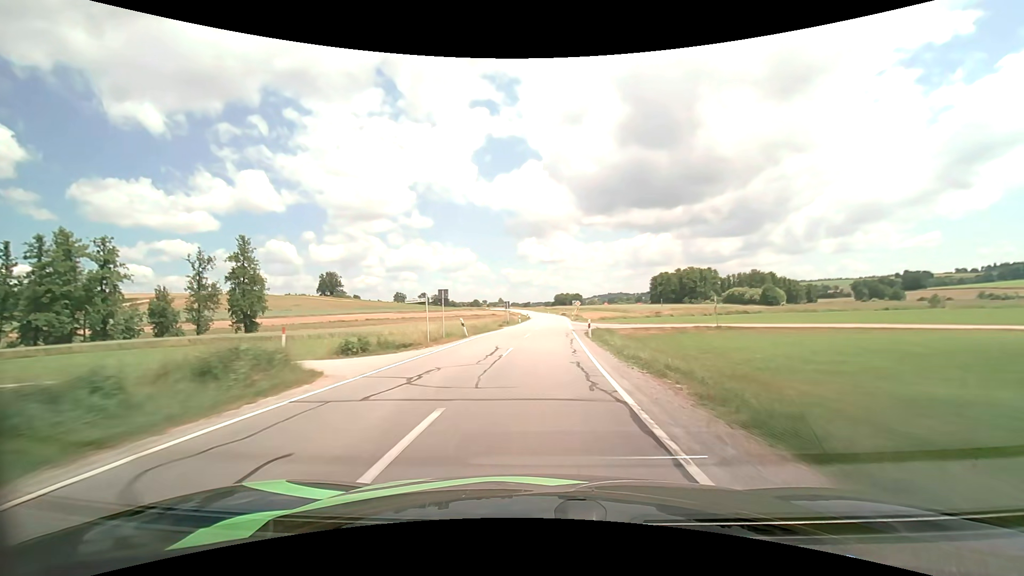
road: secondary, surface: asphalt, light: Day
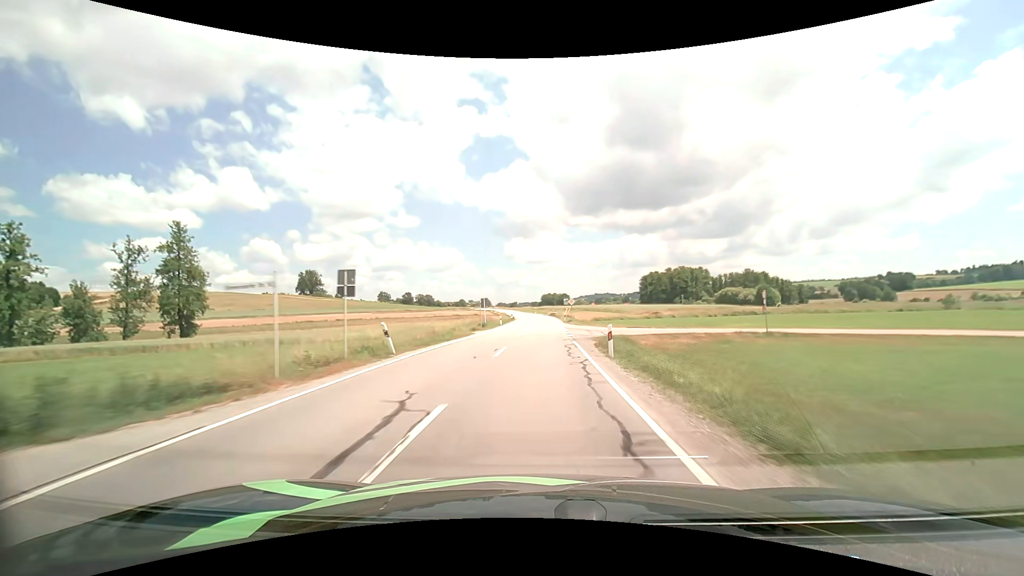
(+0.2, +12.1) m; +2°
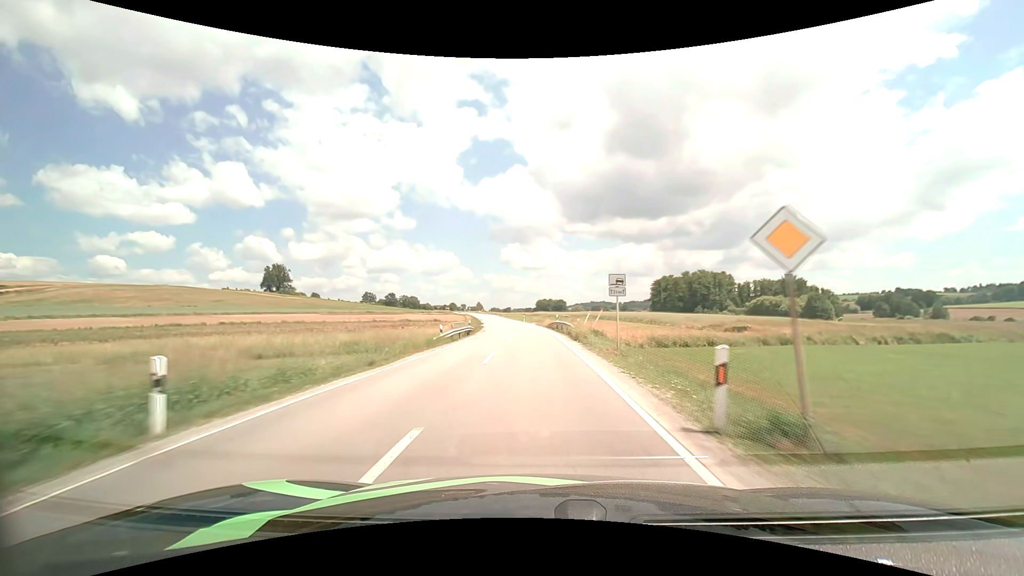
(+0.5, +49.3) m; 0°
(0, +10) (0, +20) (0, +30) (-1, +40) (-2, +50) (-2, +60) (-3, +70) (-4, +80) (-6, +90) (-7, +100) m
